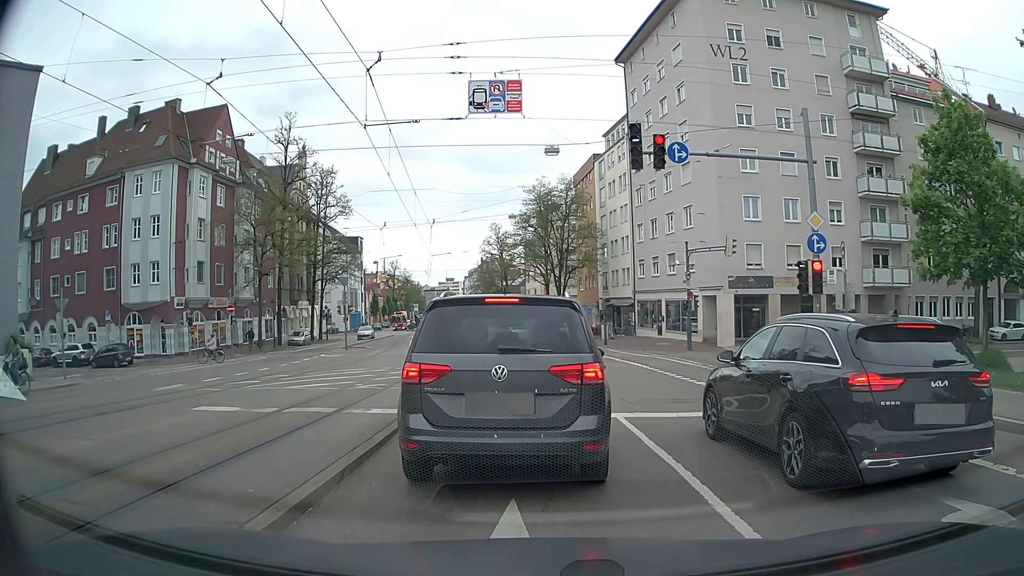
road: tertiary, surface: asphalt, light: Day
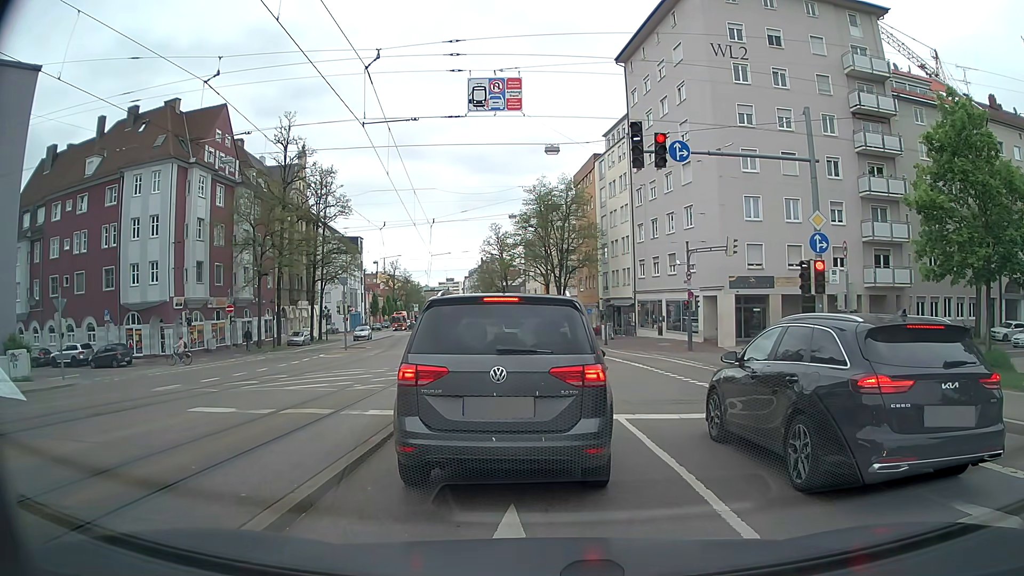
(0.0, +0.2) m; 0°
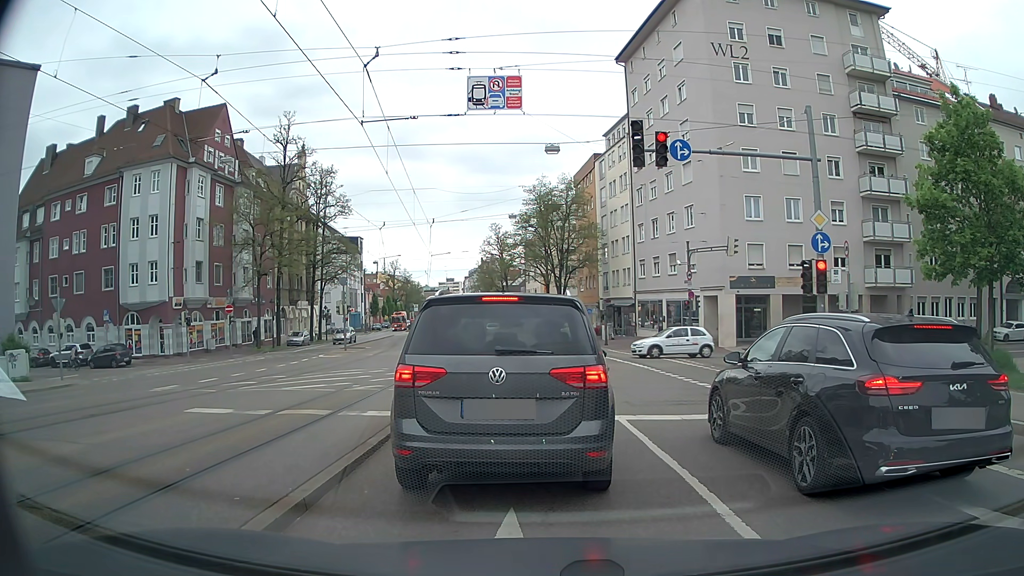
(0.0, +0.2) m; 0°
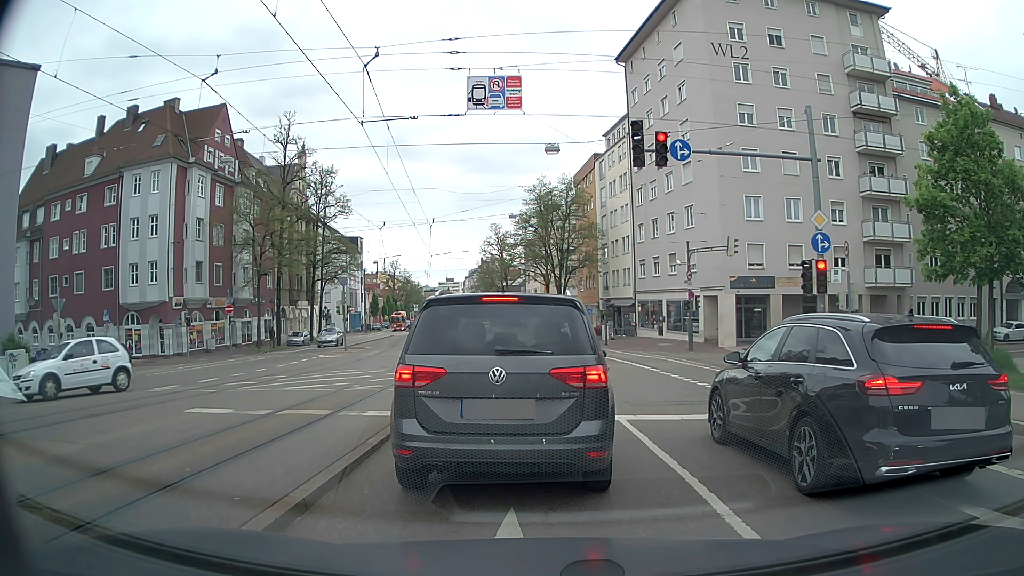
(0.0, 0.0) m; 0°
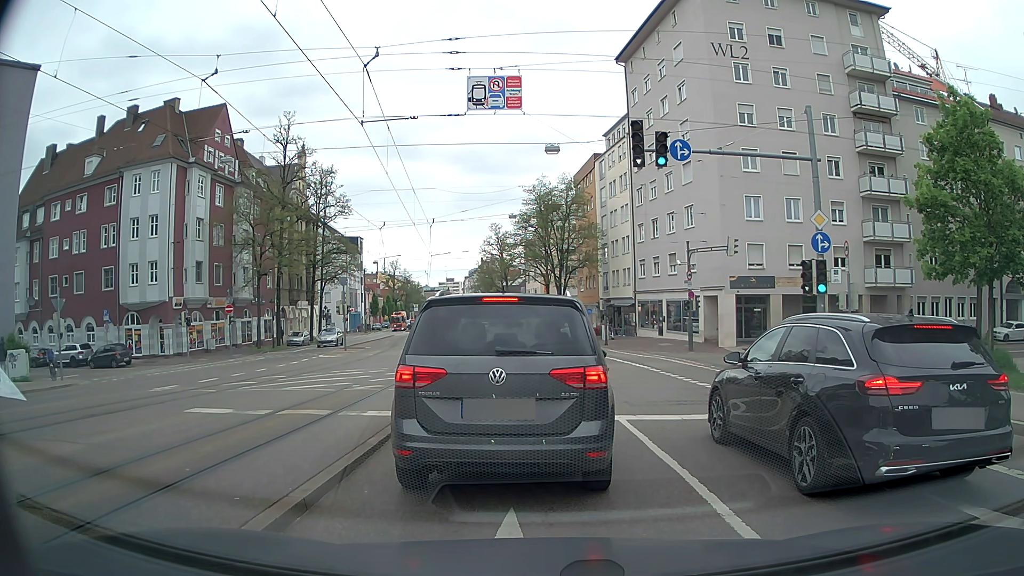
(0.0, 0.0) m; 0°
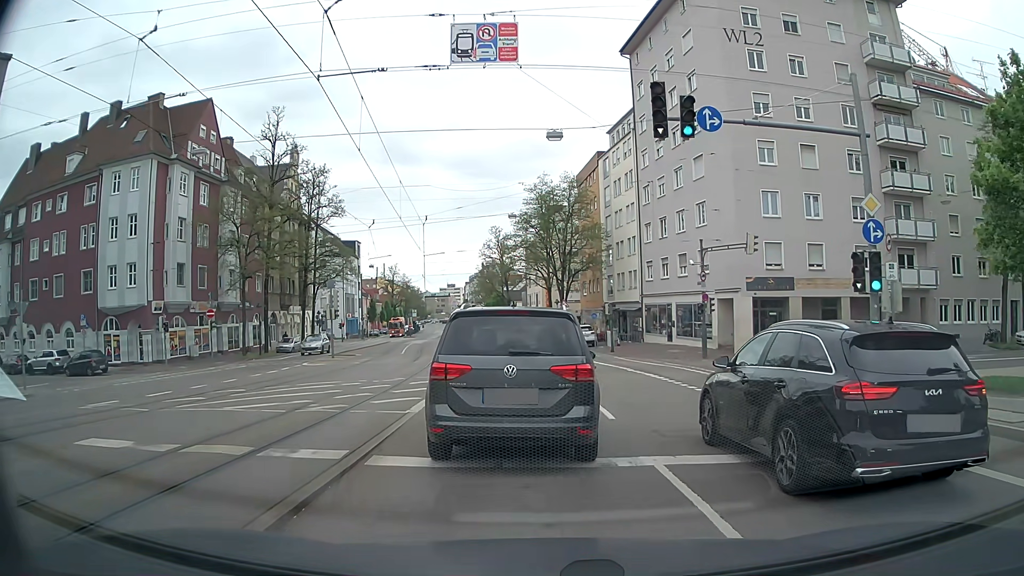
(+0.1, +3.4) m; +2°
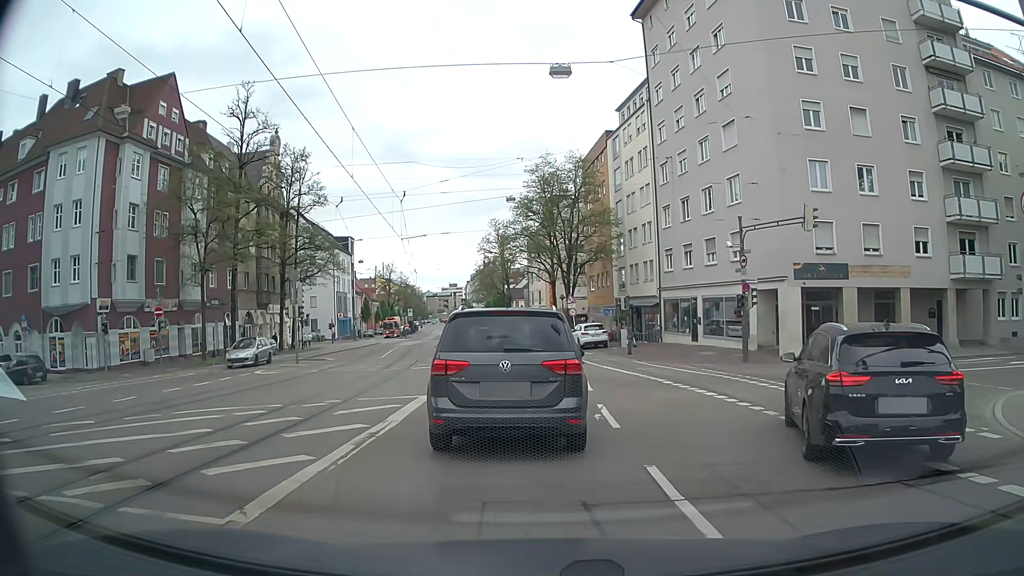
(-0.1, +7.1) m; -1°
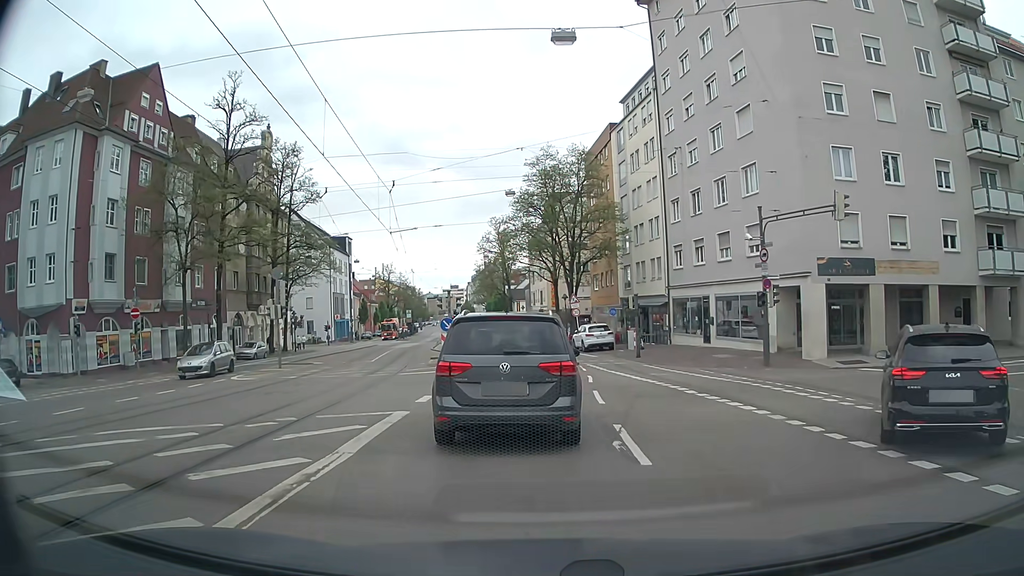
(0.0, +2.7) m; -1°
(0, +10) (0, +20) (-1, +30) (-2, +40) (-3, +50) (-4, +60) (-5, +70) (-7, +80) (-8, +90) (-9, +100) m
